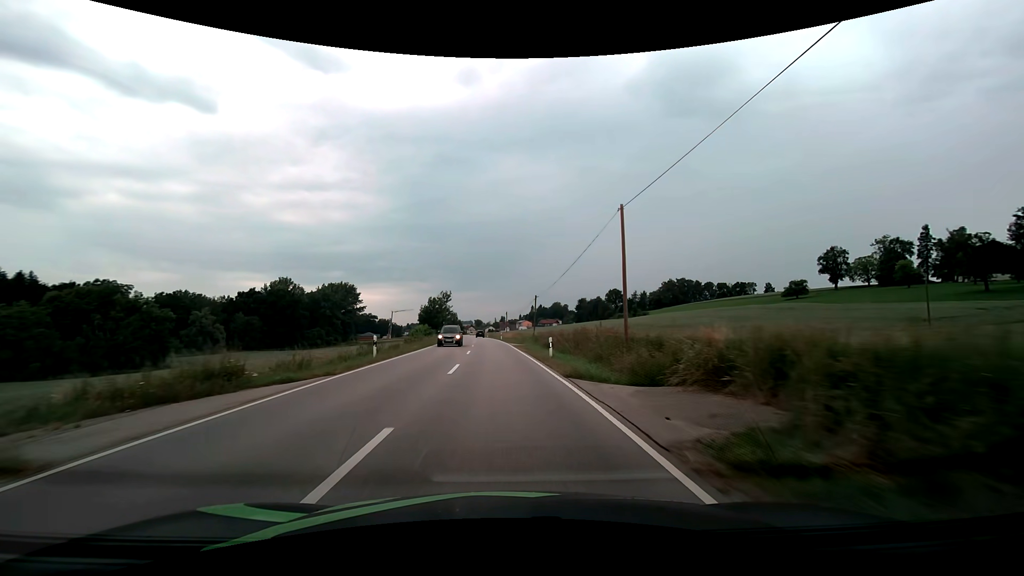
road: secondary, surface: asphalt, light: Day
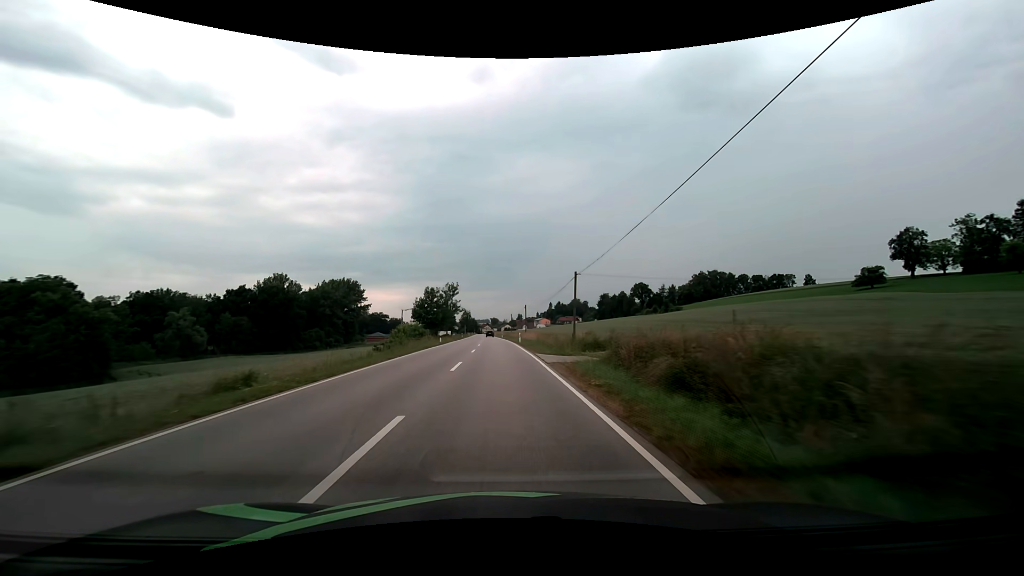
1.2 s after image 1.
(-0.4, +23.1) m; -2°
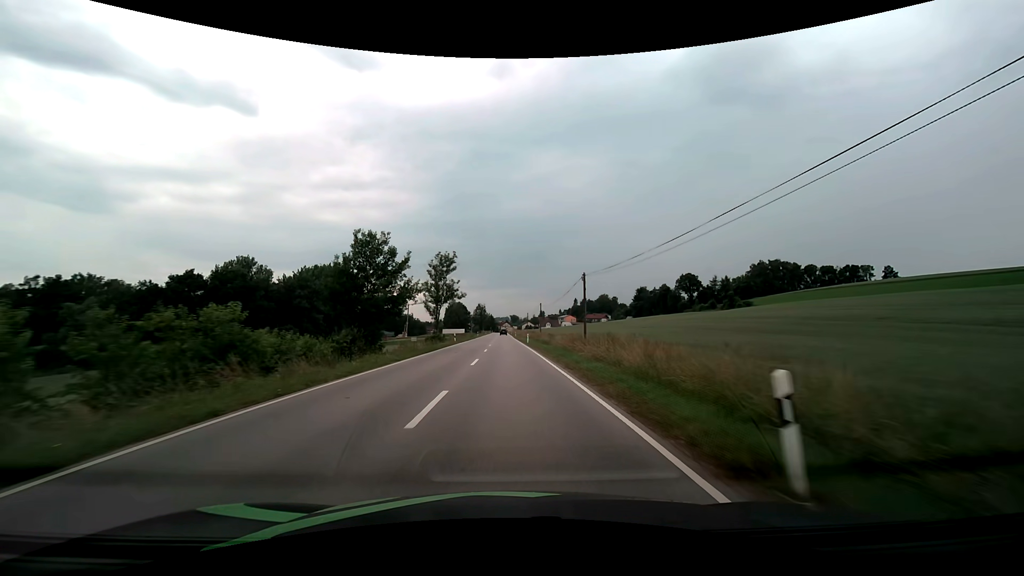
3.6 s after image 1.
(-1.1, +45.0) m; -2°
(0, +10) (0, +20) (0, +30) (0, +40) (0, +50) (0, +60) (0, +70) (0, +80) (0, +90) (-1, +100) m
